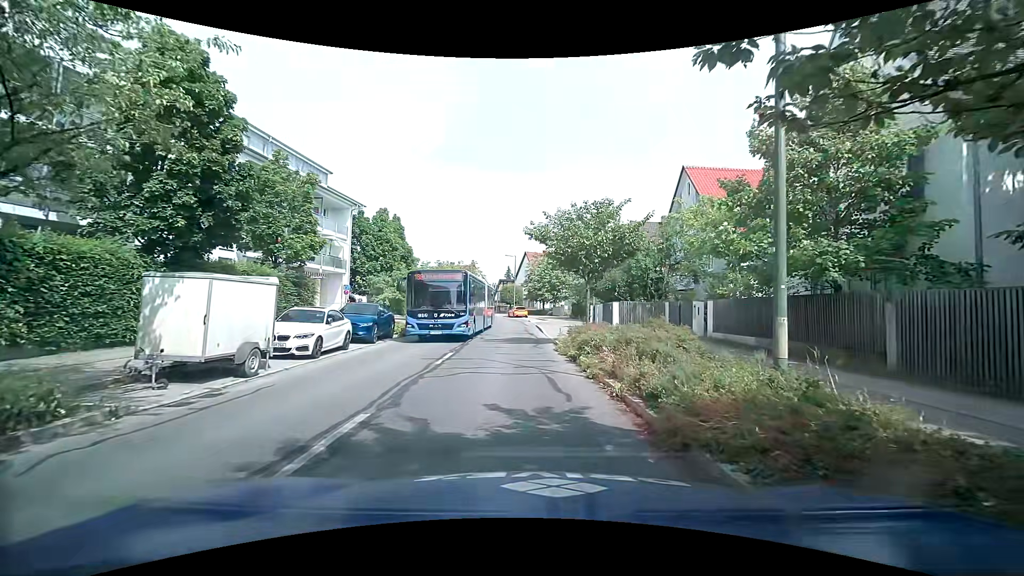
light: Day
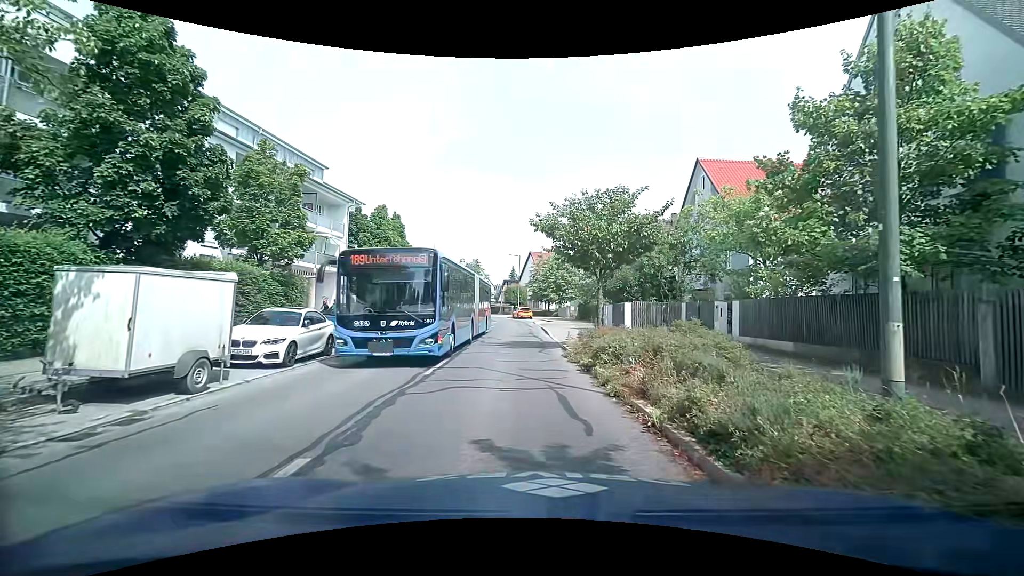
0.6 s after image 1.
(+0.1, +1.9) m; +2°
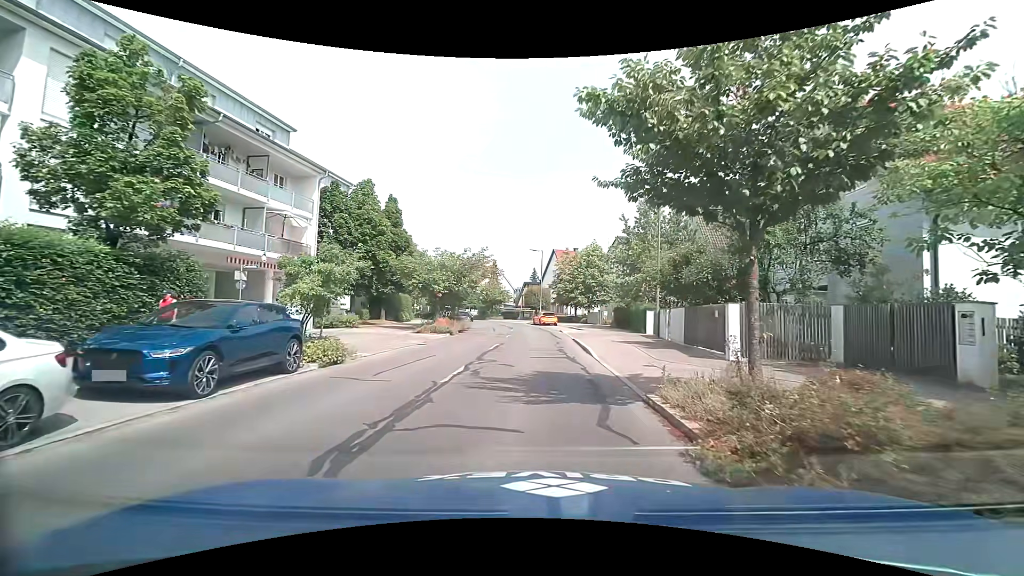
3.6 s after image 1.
(-0.3, +10.2) m; -3°
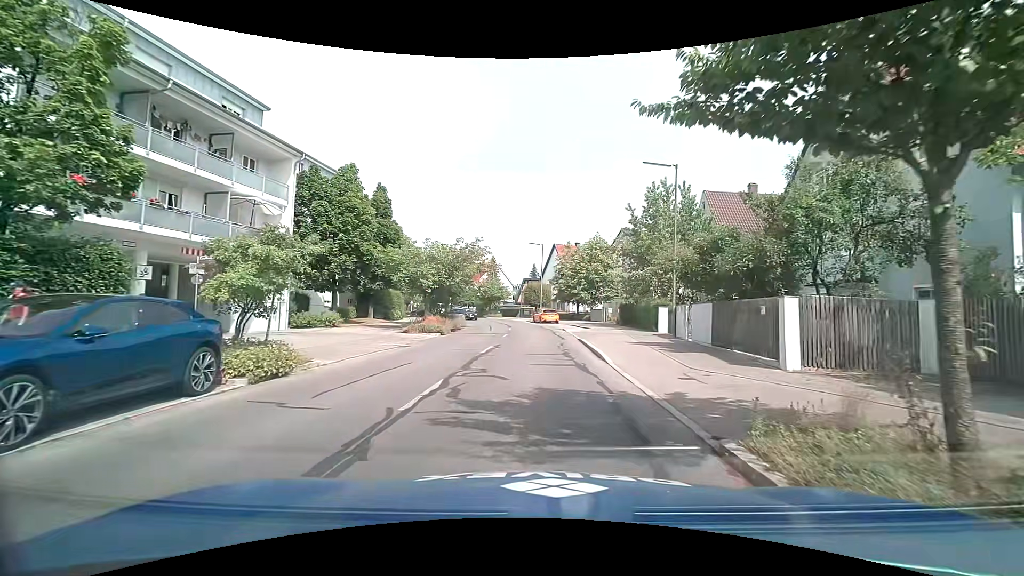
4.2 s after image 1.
(0.0, +3.1) m; 0°
(0, +10) (0, +20) (0, +30) (0, +40) (-2, +50) (-4, +60) (-7, +69) (-12, +78) (-17, +87) (-22, +95) m
